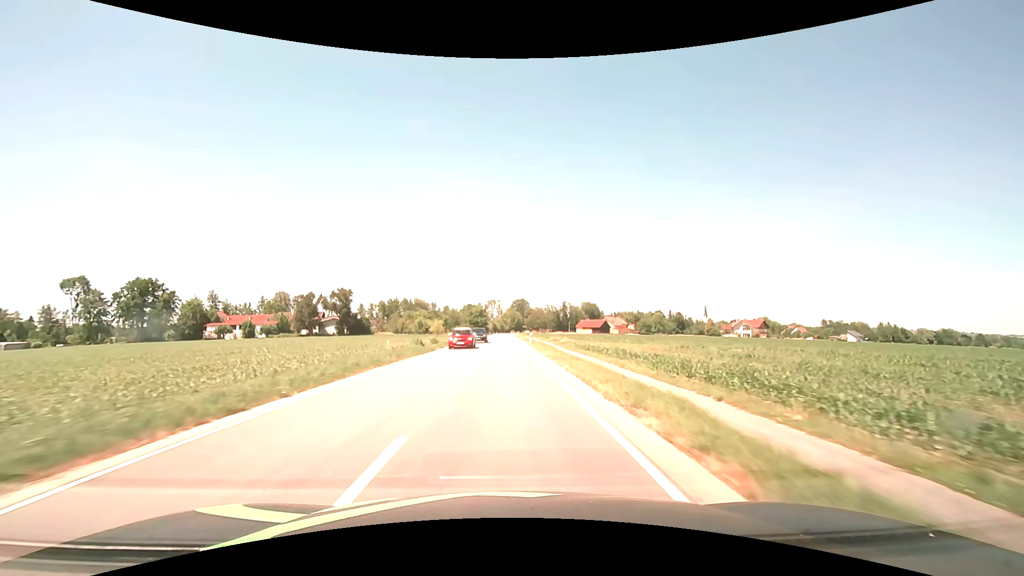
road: secondary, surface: asphalt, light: Day
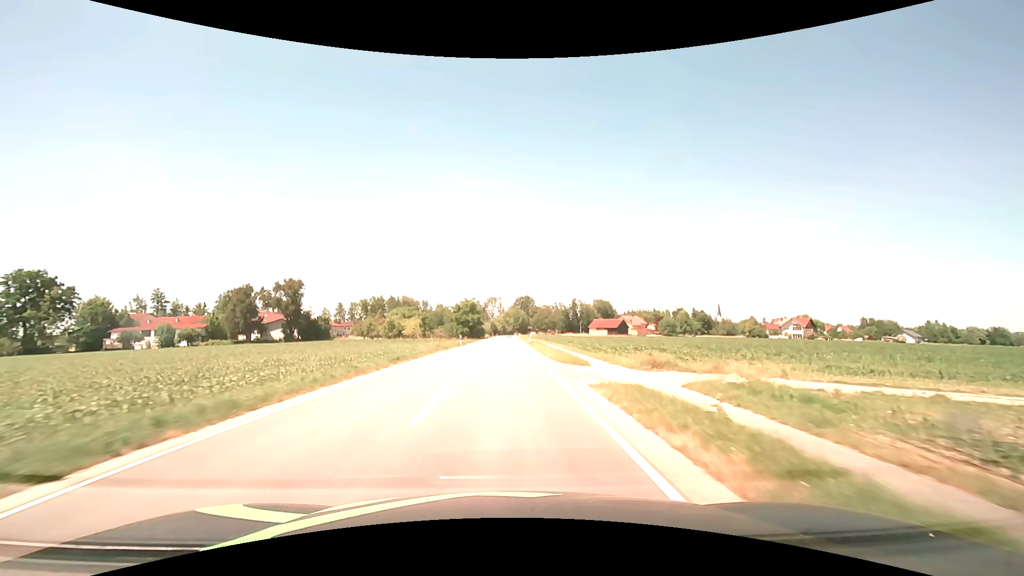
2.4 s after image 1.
(0.0, +43.0) m; 0°
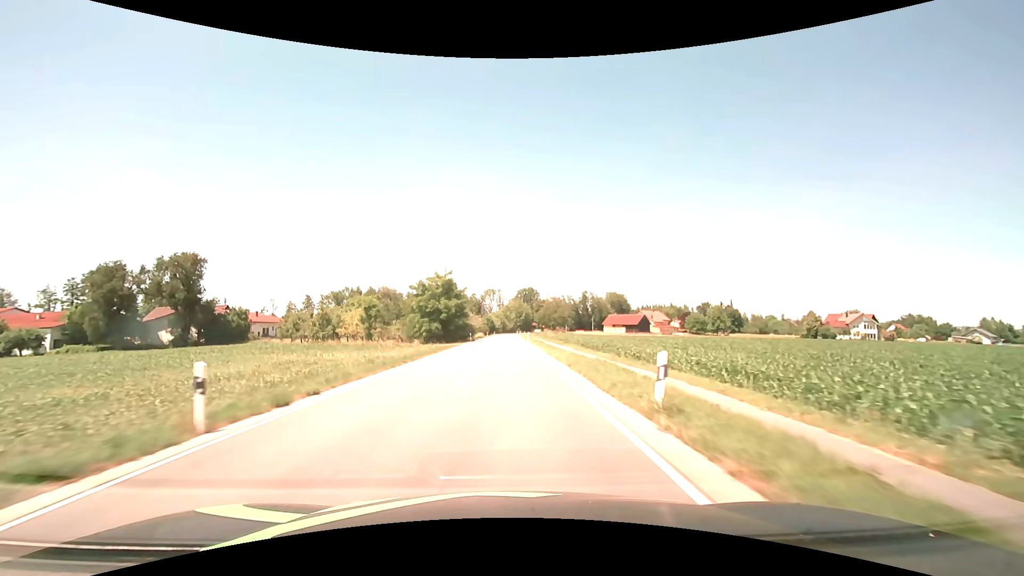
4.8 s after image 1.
(0.0, +43.0) m; 0°
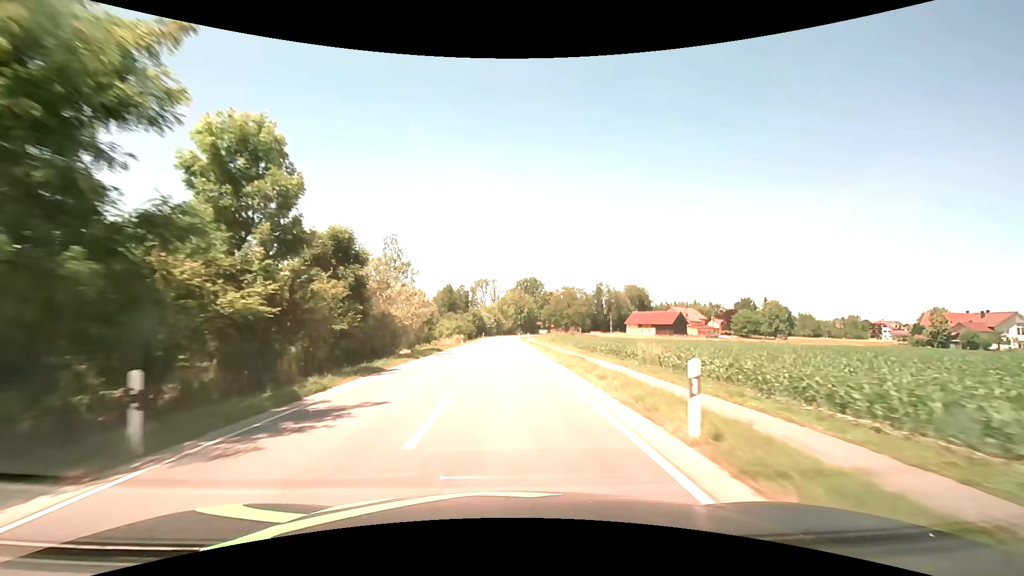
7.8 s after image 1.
(+0.2, +54.0) m; 0°
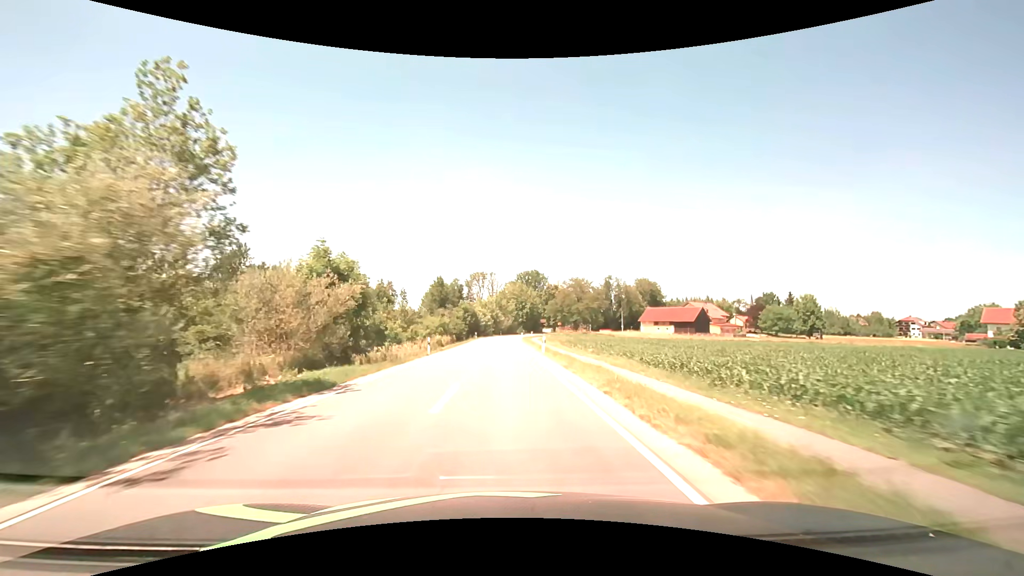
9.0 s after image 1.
(0.0, +21.6) m; 0°
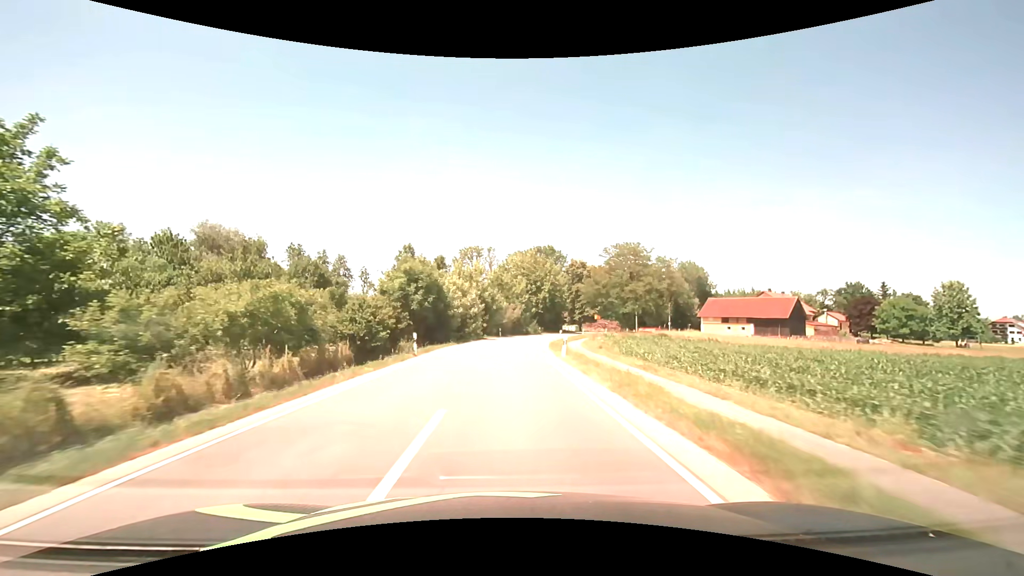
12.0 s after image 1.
(-0.5, +51.8) m; 0°
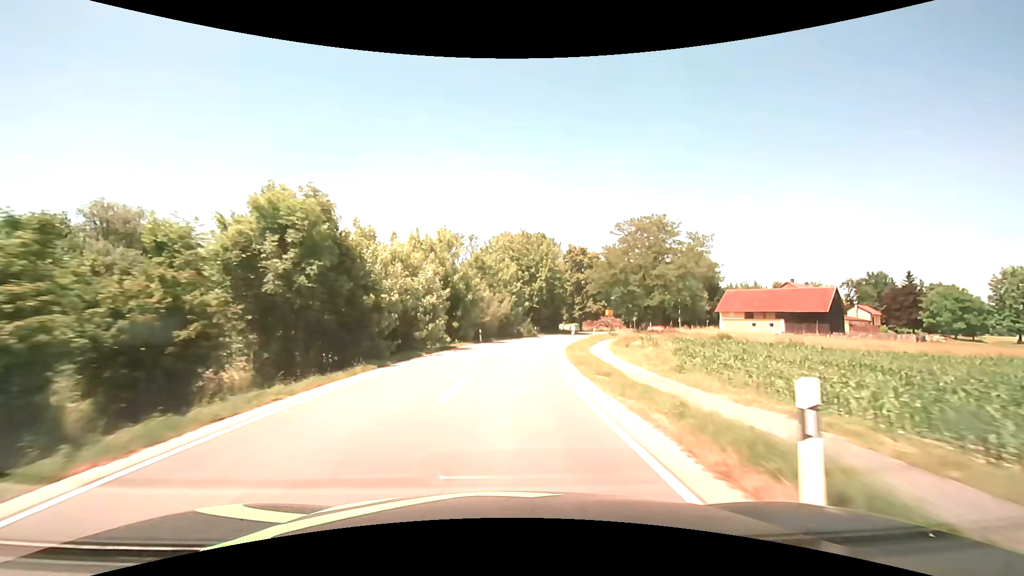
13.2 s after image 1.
(+0.2, +18.9) m; +2°
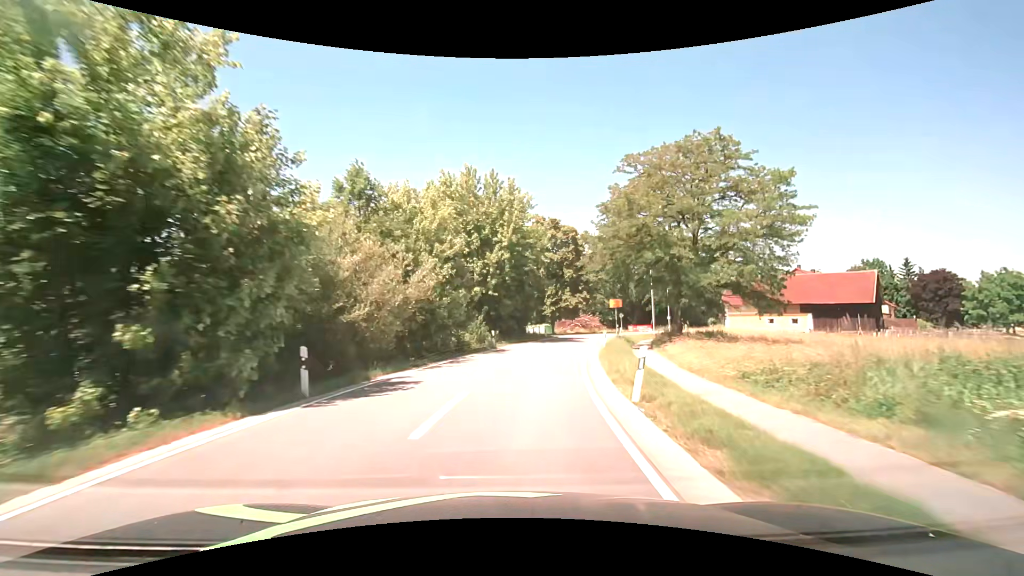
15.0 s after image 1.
(+1.0, +26.3) m; +5°
(0, +10) (+1, +20) (+3, +30) (+6, +39) (+9, +49) (+13, +58) (+18, +67) (+23, +75) (+30, +83) (+37, +90) m
